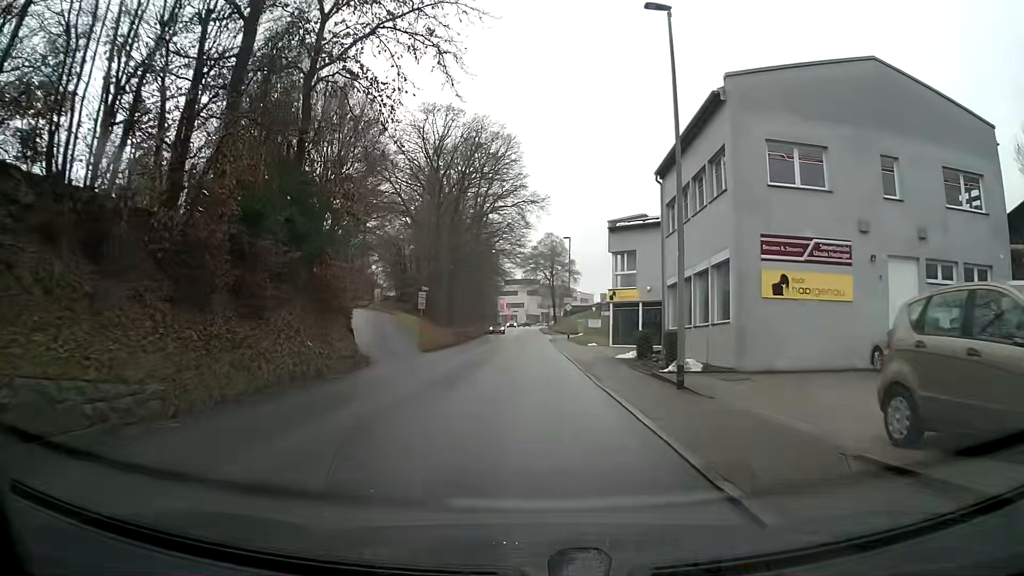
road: tertiary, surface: asphalt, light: Day
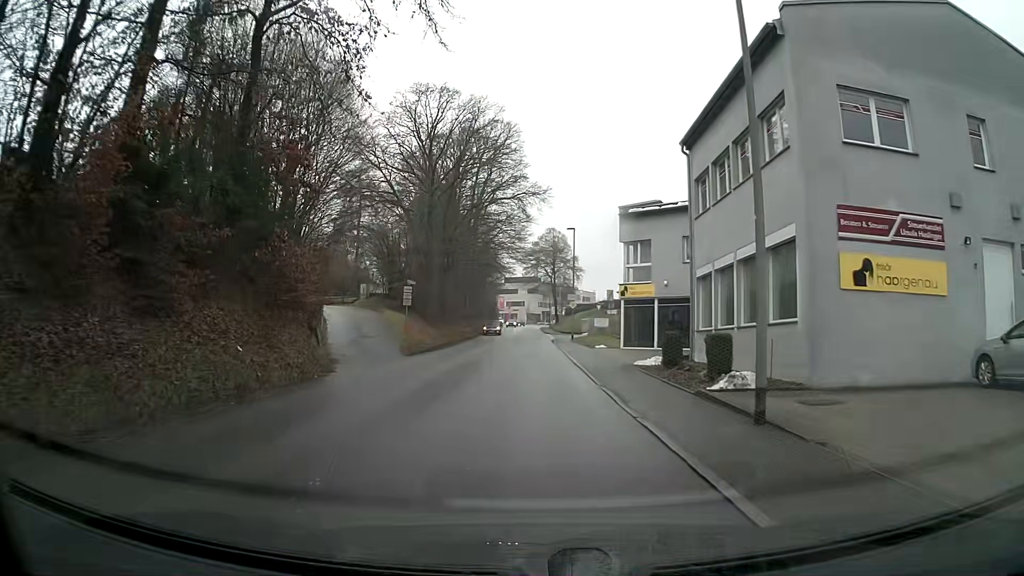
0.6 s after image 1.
(0.0, +4.8) m; 0°
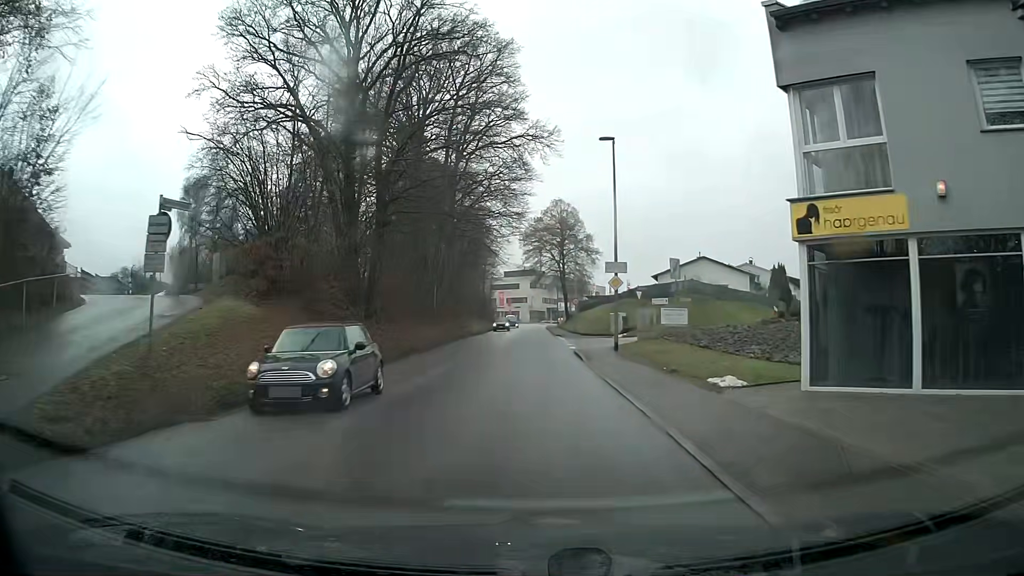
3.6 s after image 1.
(0.0, +24.0) m; -1°
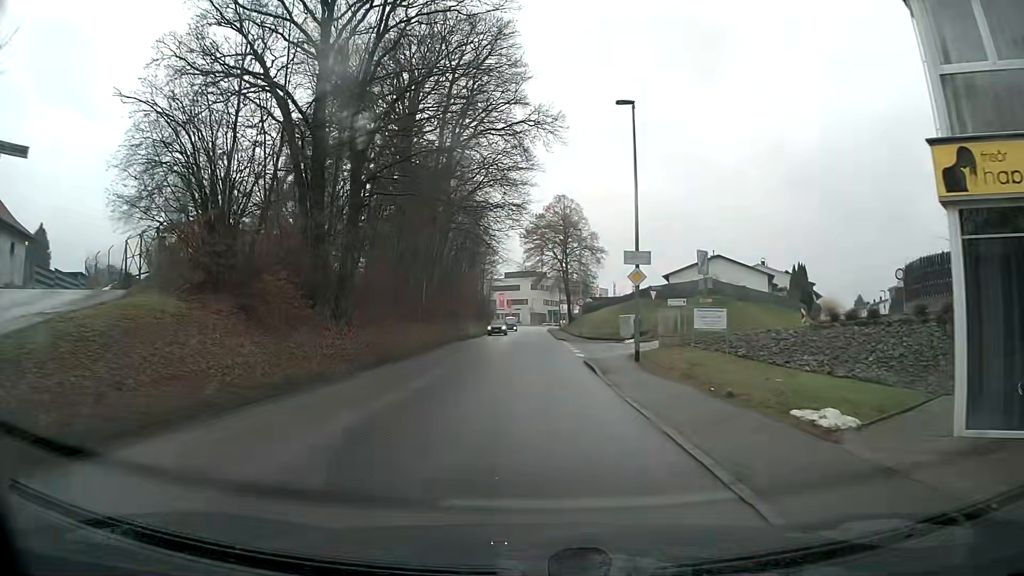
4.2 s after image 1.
(0.0, +4.8) m; 0°
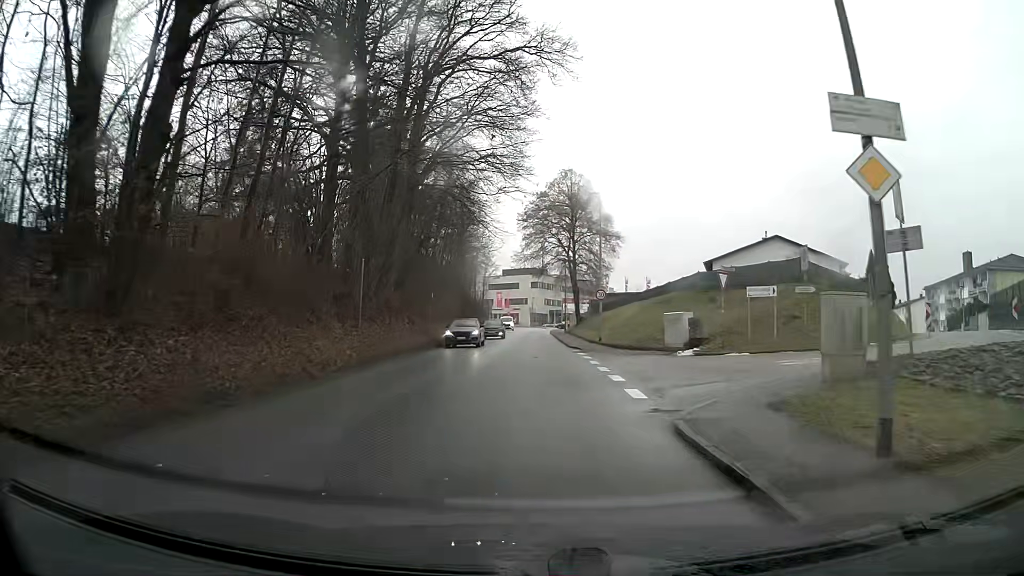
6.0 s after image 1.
(0.0, +14.4) m; 0°
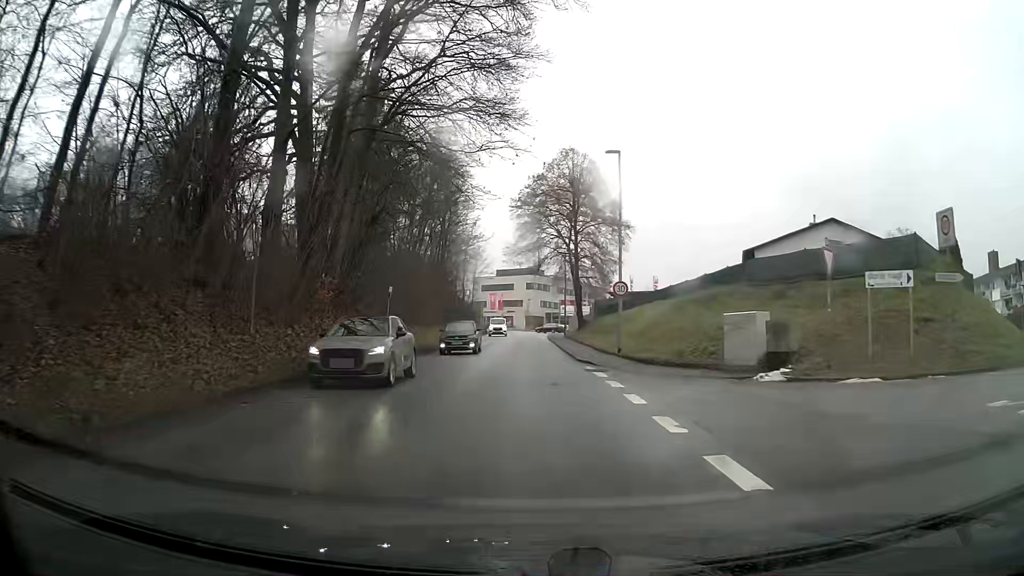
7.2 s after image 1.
(+0.1, +9.5) m; +1°
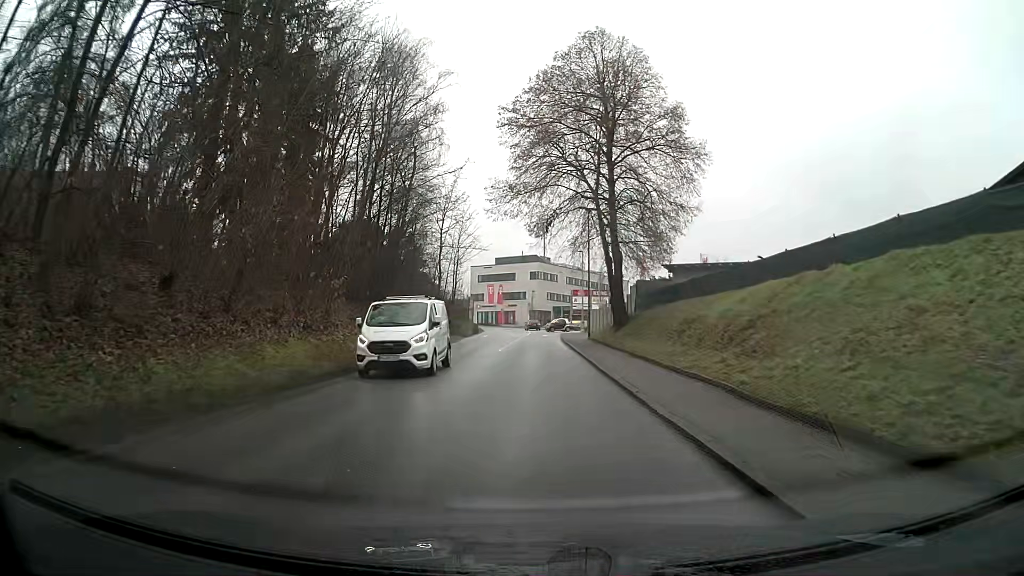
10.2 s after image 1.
(-0.5, +23.9) m; -2°
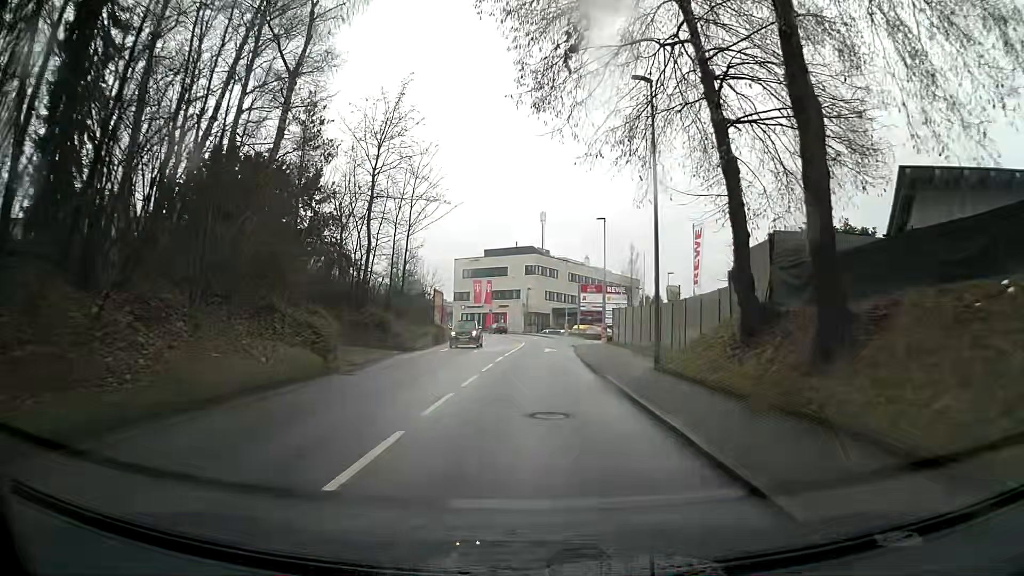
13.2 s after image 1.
(+0.5, +24.1) m; +1°
(0, +10) (0, +20) (0, +30) (+1, +40) (+1, +50) (0, +60) (0, +70) (-1, +80) (-3, +90) (-7, +99) m
